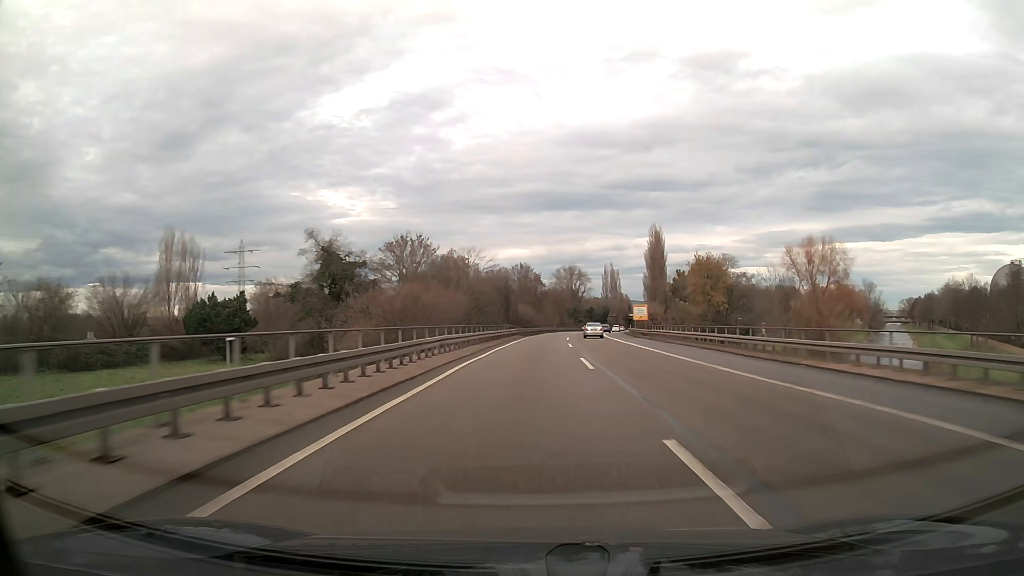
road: trunk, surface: asphalt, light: Day
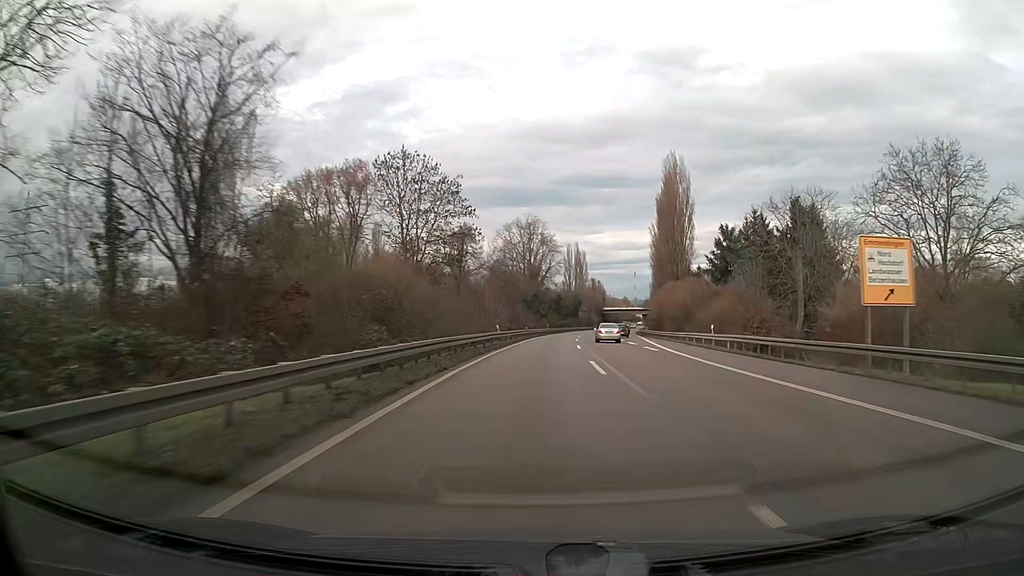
(+3.0, +79.2) m; +4°
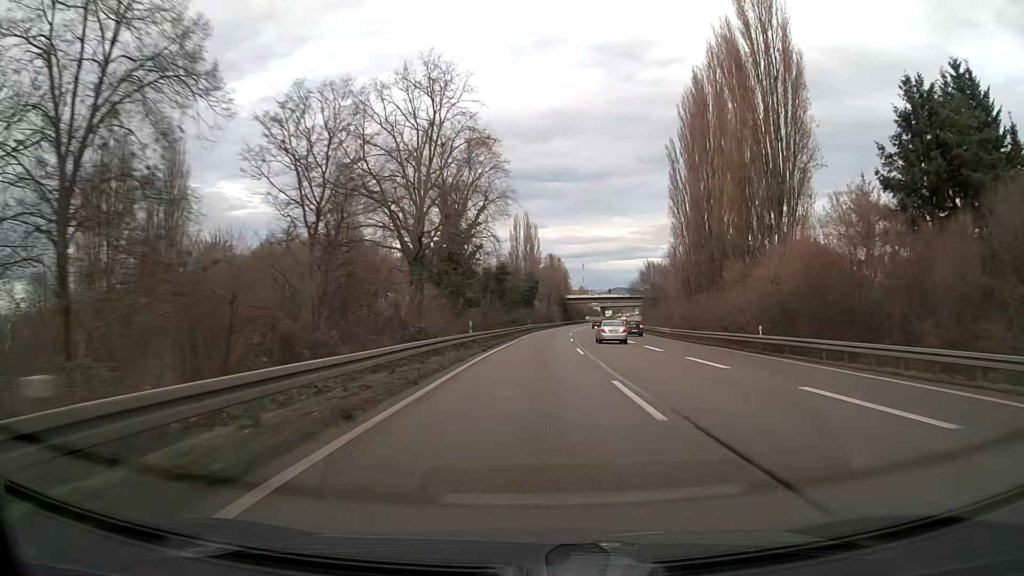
(+2.6, +63.5) m; +5°
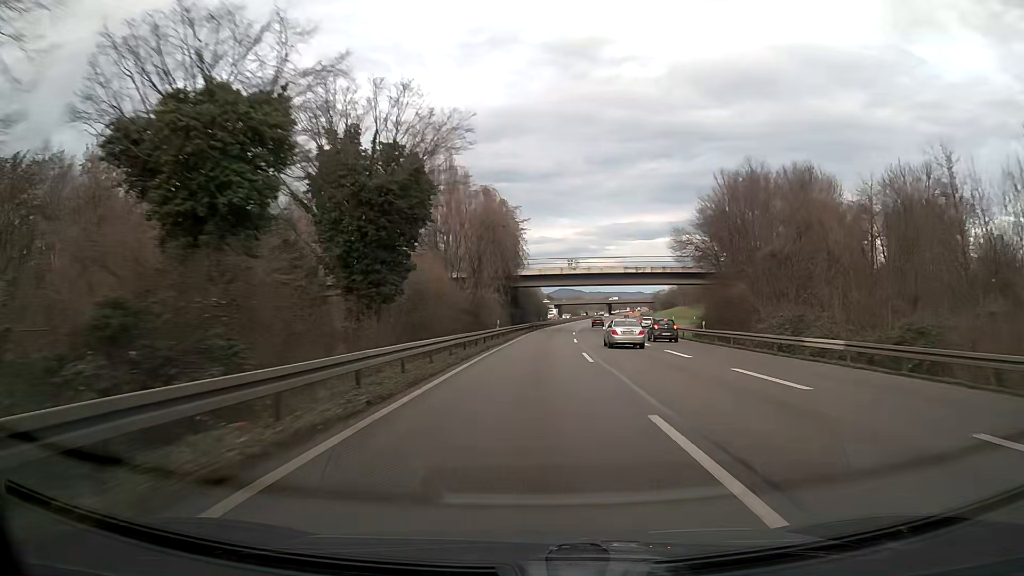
(+3.3, +79.3) m; +5°
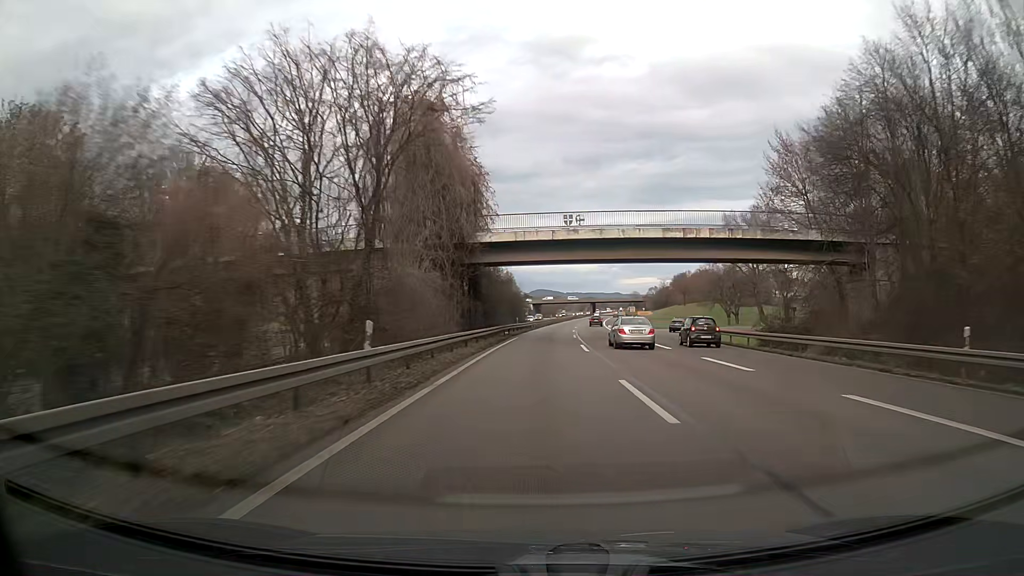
(+0.5, +31.7) m; +2°
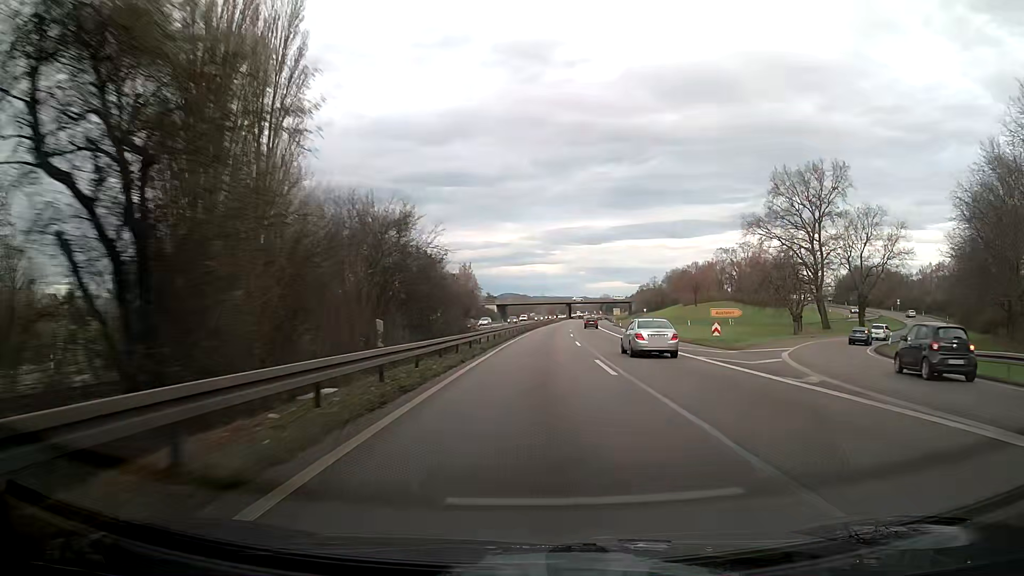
(+1.0, +47.4) m; +2°
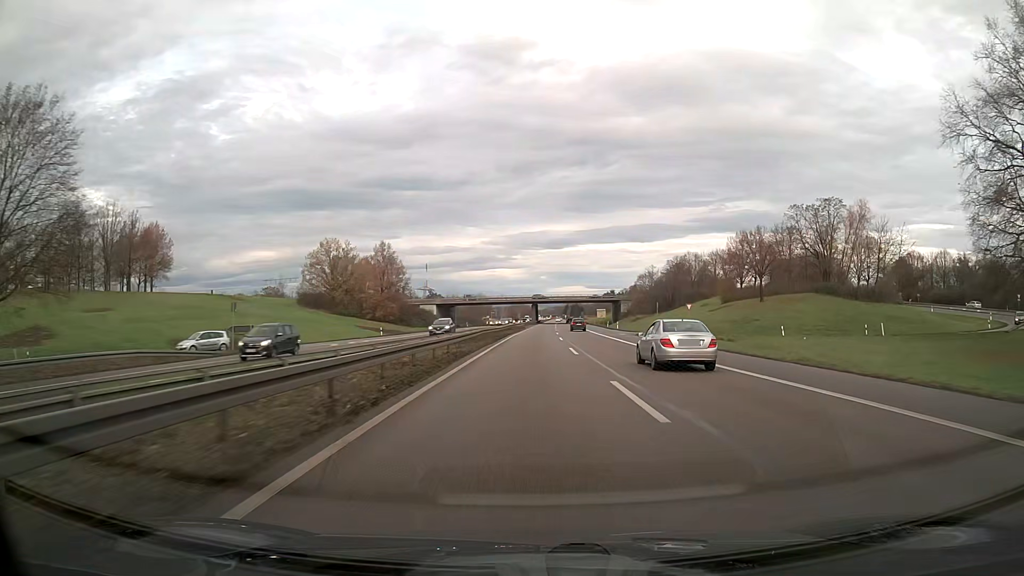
(+2.1, +63.1) m; +3°
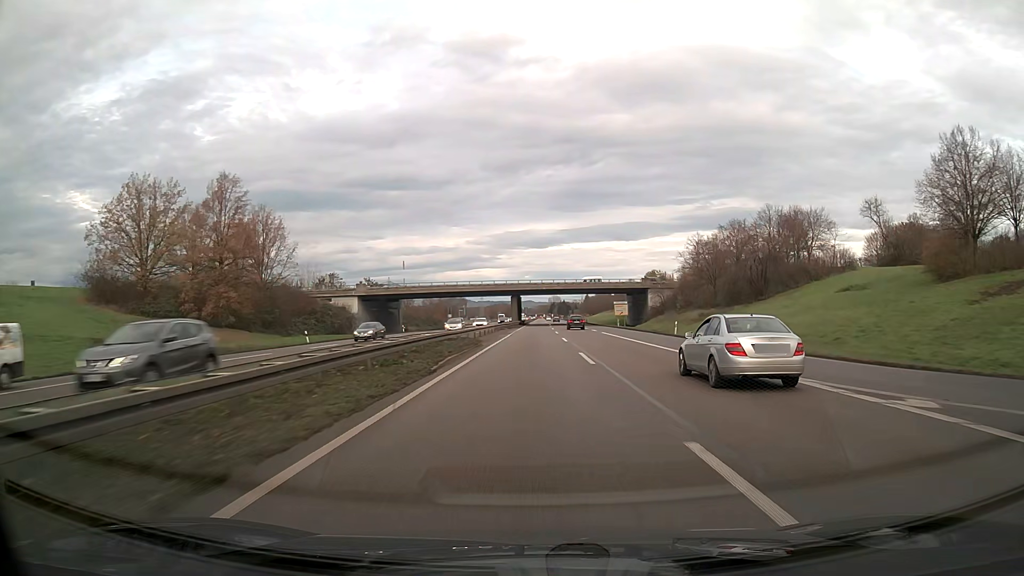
(+0.8, +63.1) m; +1°
(0, +10) (0, +20) (0, +30) (0, +40) (0, +50) (0, +60) (0, +70) (0, +80) (0, +90) (+1, +100) m
